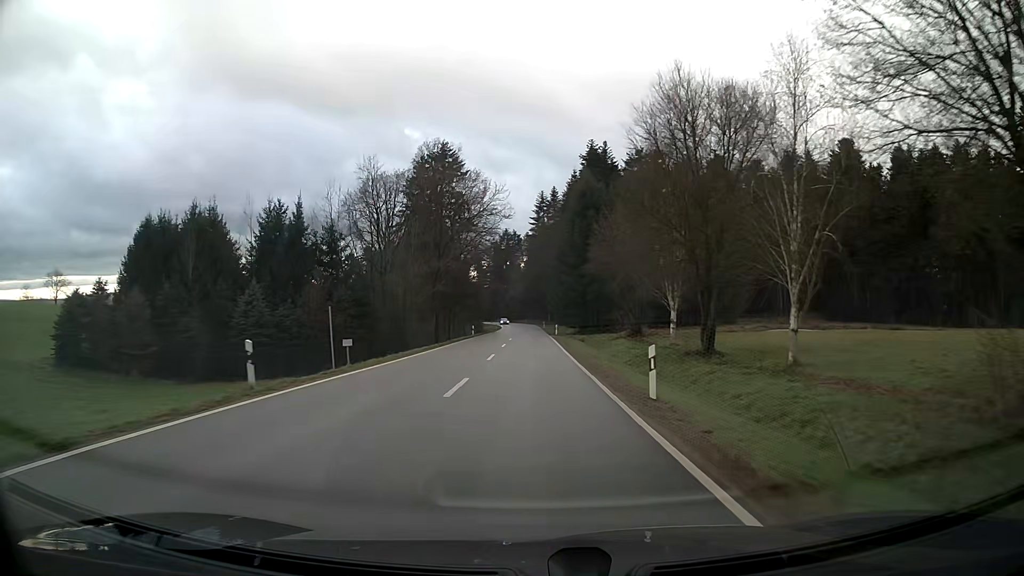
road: tertiary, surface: asphalt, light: Day
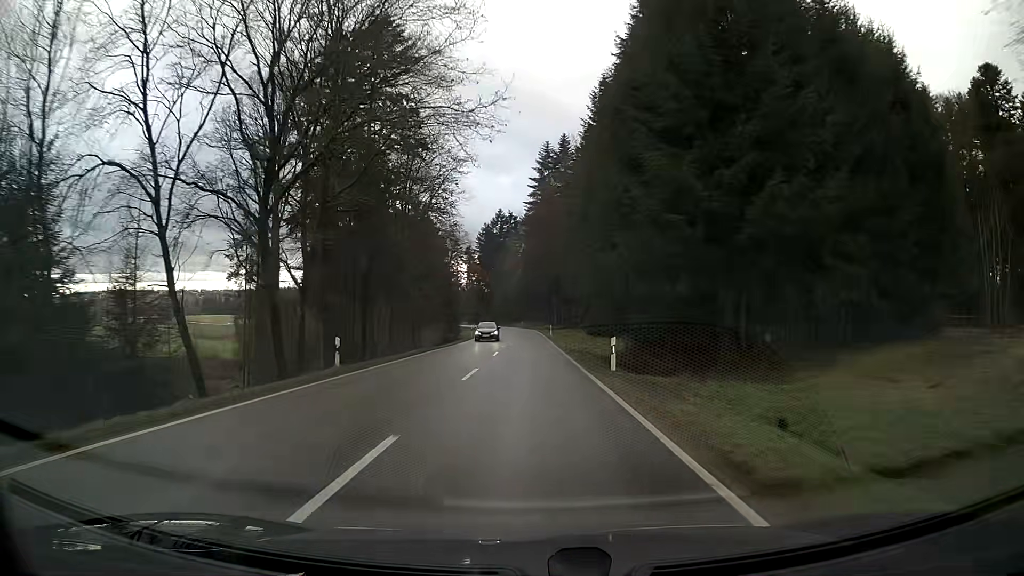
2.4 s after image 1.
(-0.1, +44.3) m; 0°
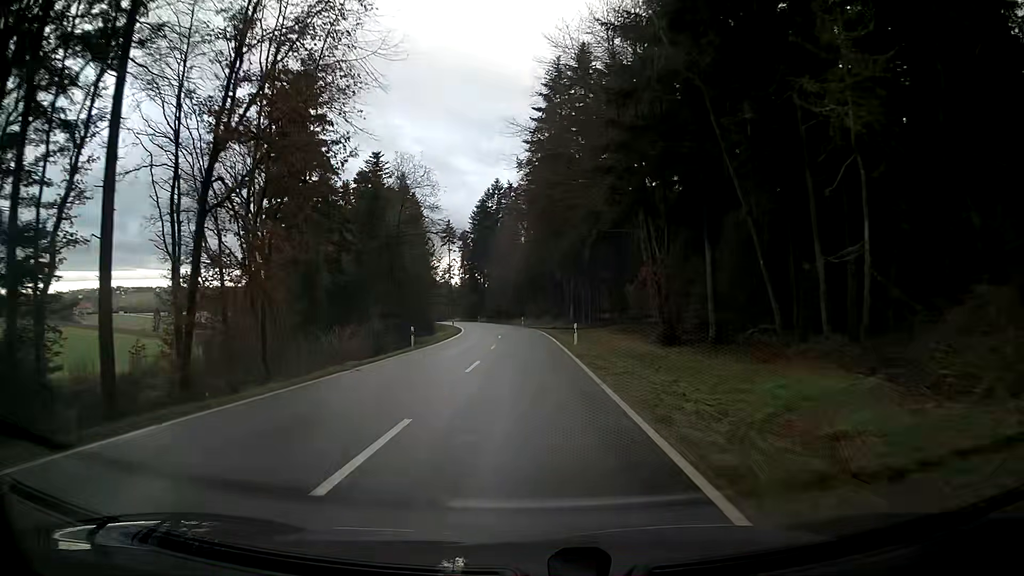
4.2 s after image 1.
(-0.1, +34.5) m; 0°
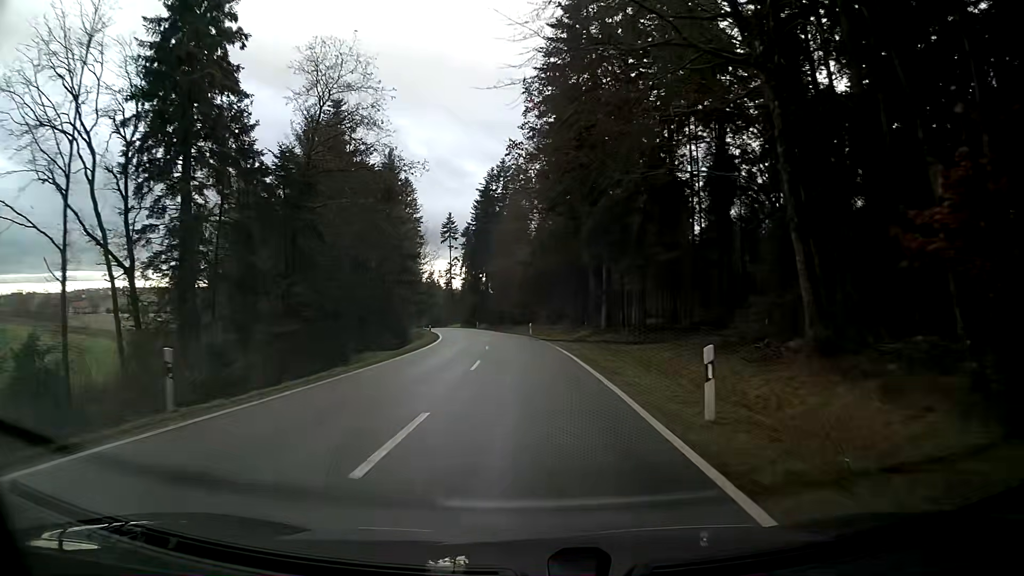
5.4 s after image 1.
(-0.2, +23.3) m; -1°
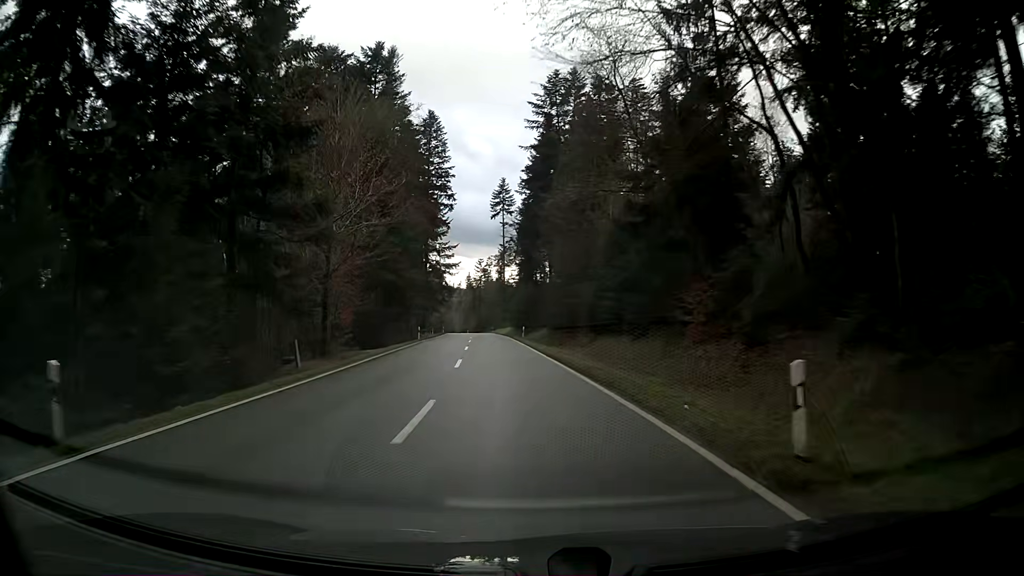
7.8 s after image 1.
(-2.0, +46.5) m; -7°
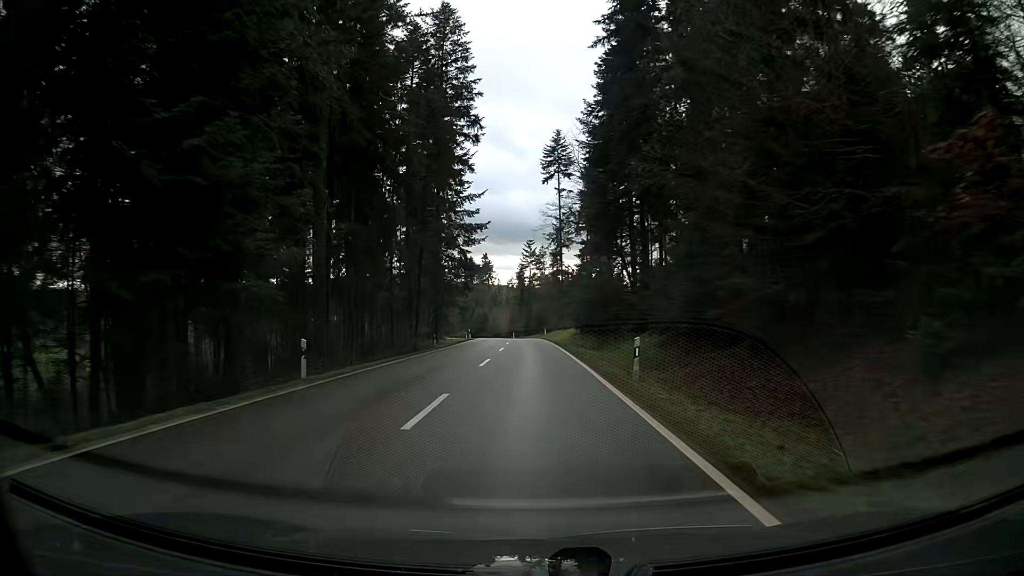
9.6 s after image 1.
(-1.4, +34.9) m; -4°
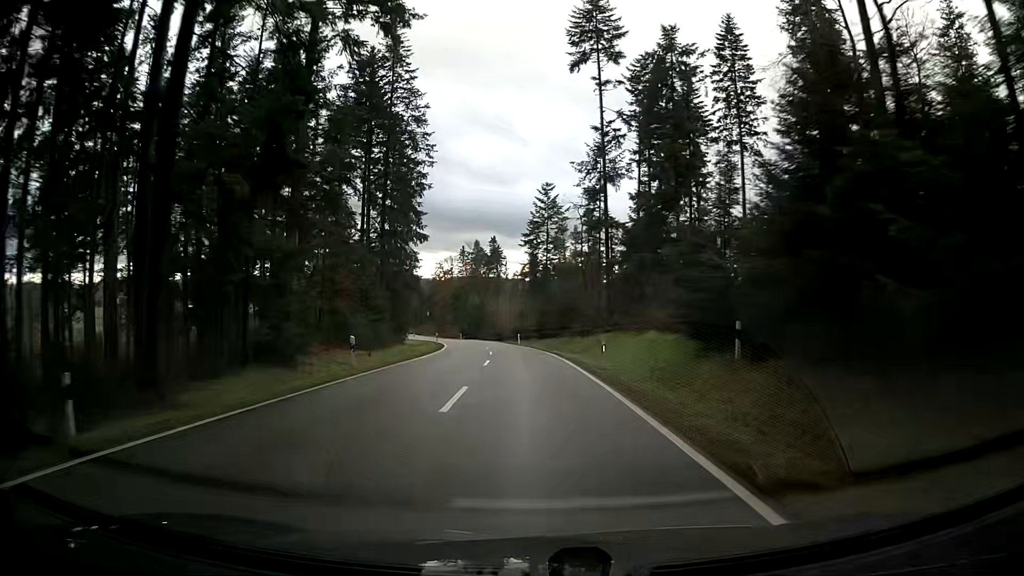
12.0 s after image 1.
(-1.0, +45.9) m; -2°
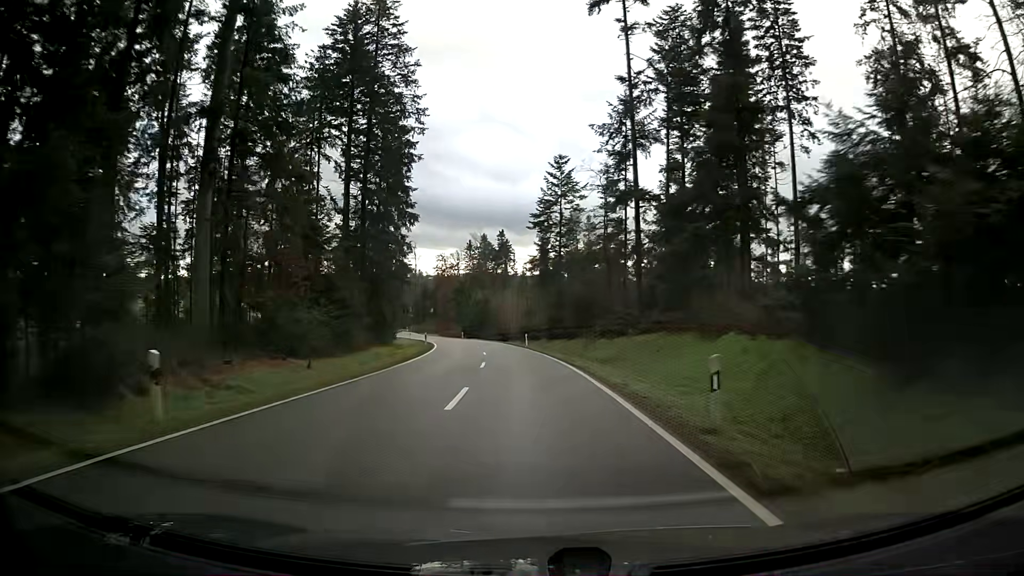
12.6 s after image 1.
(-0.1, +11.5) m; -1°
